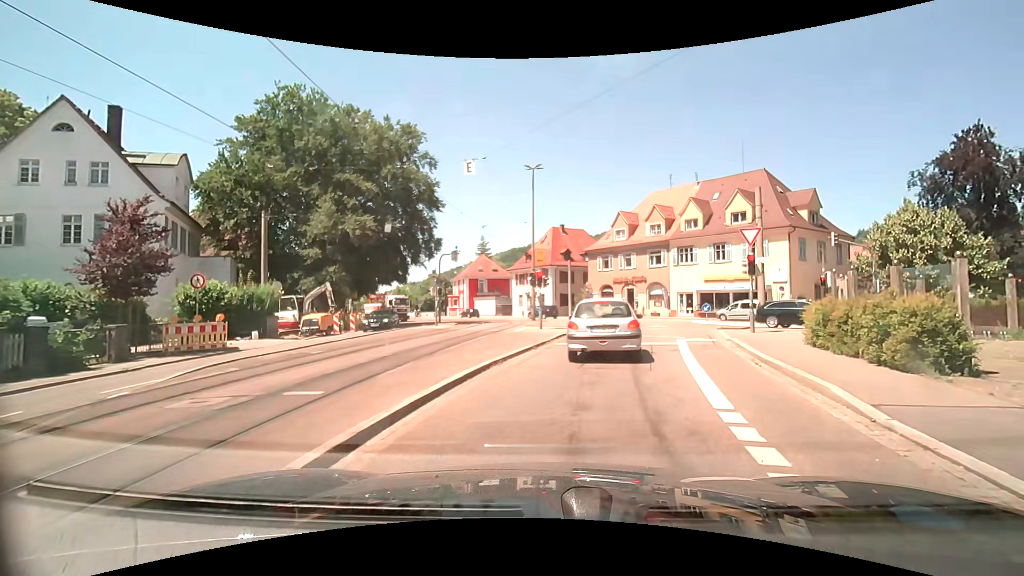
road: tertiary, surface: asphalt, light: Day
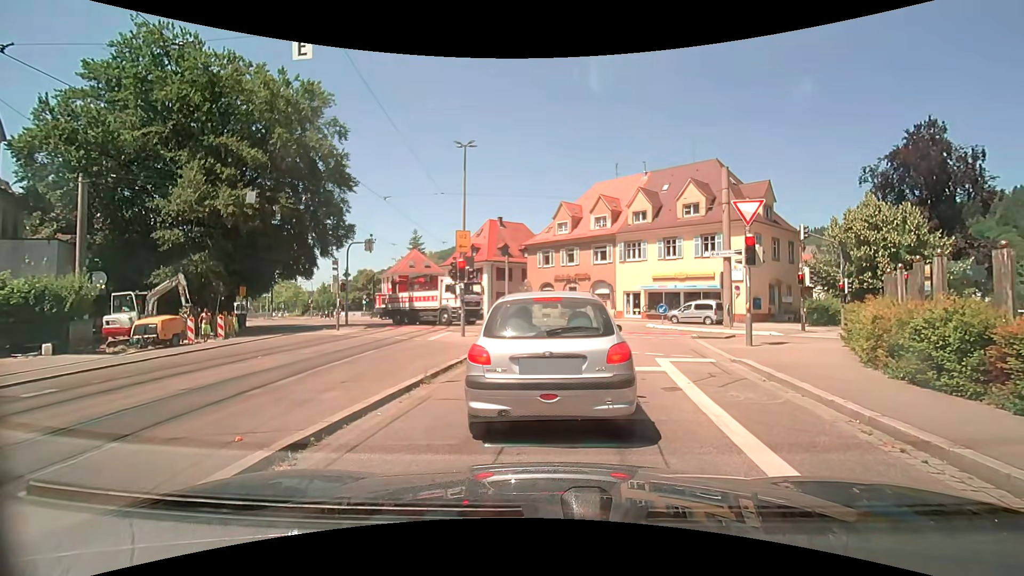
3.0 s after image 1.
(+0.3, +6.0) m; +5°
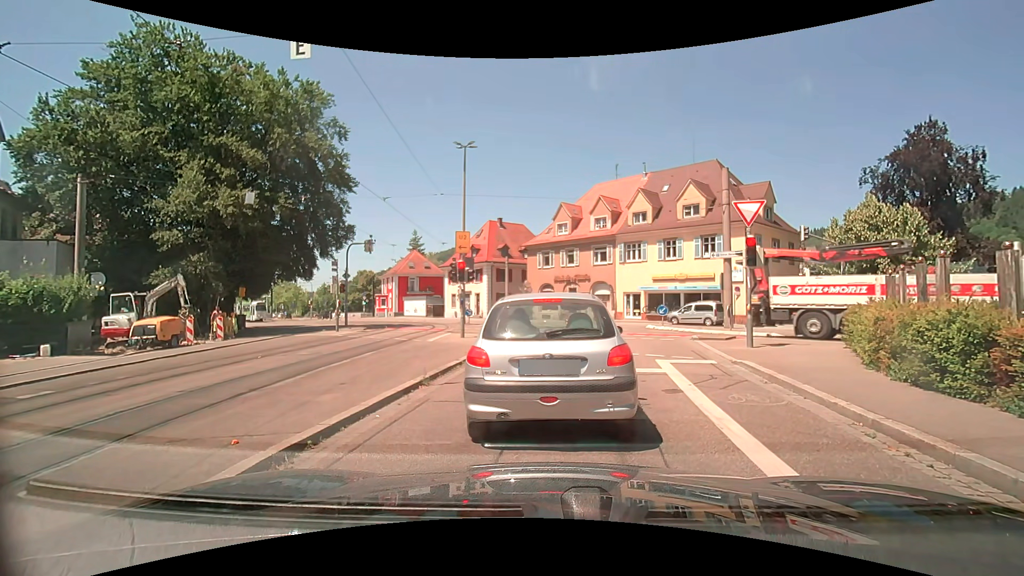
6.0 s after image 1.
(0.0, +0.2) m; 0°
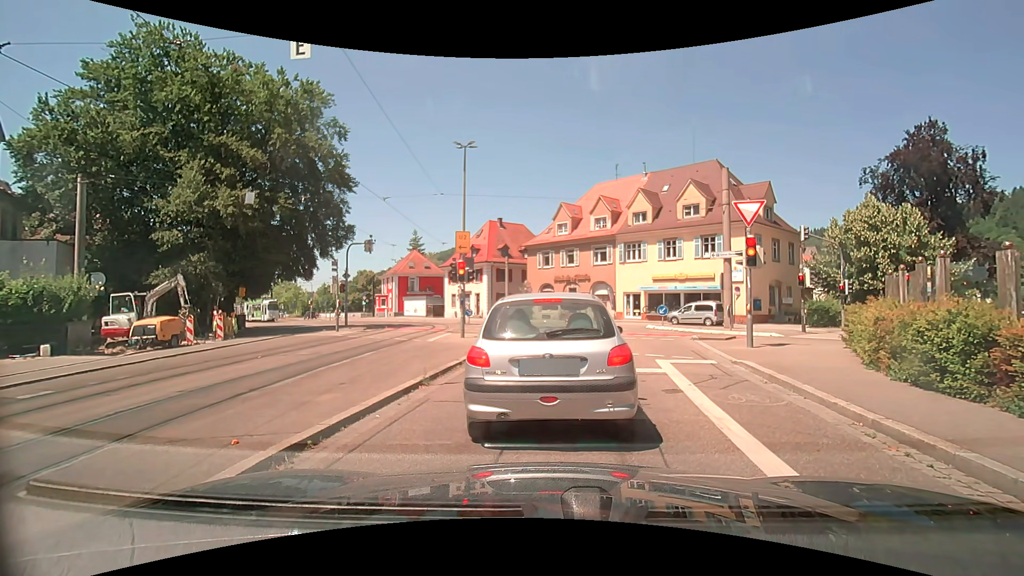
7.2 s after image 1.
(0.0, 0.0) m; 0°
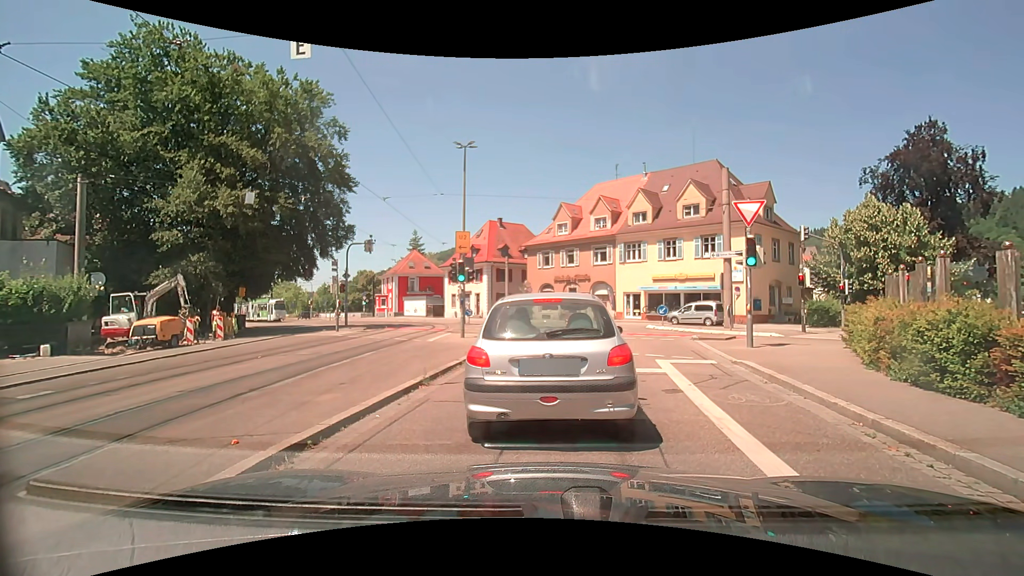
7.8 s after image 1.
(0.0, 0.0) m; 0°
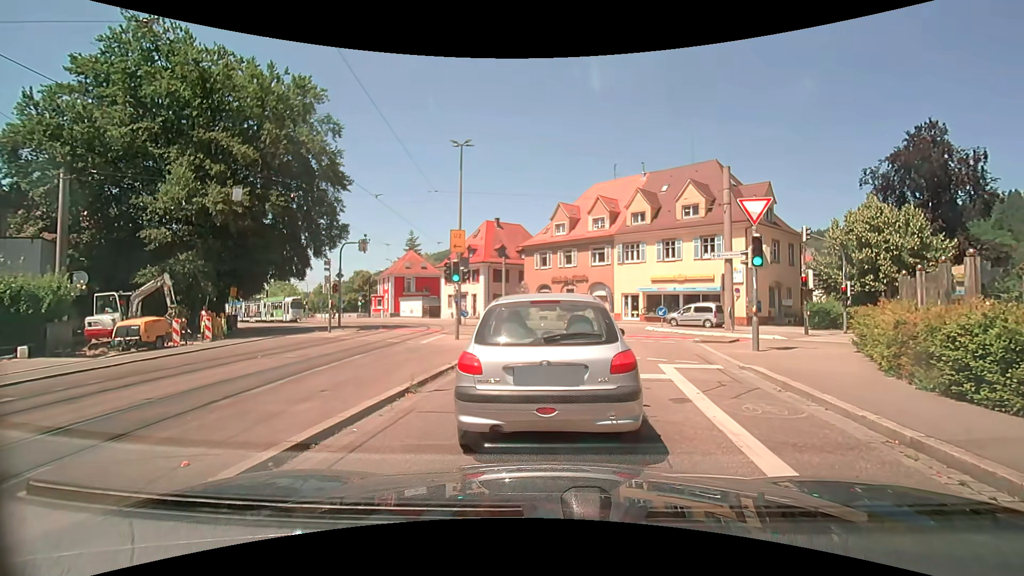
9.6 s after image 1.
(0.0, +0.6) m; 0°
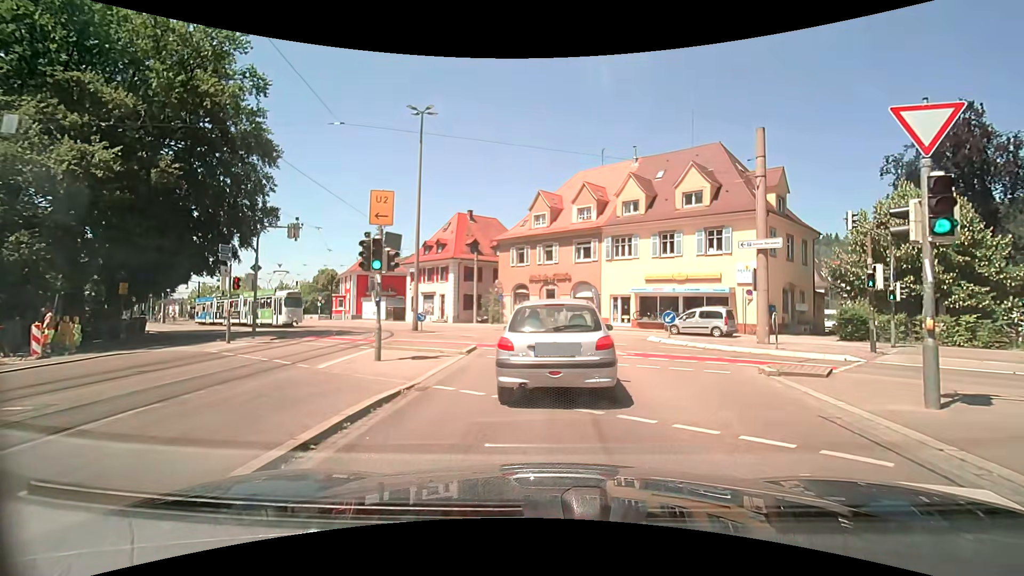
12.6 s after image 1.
(+0.3, +7.4) m; +4°
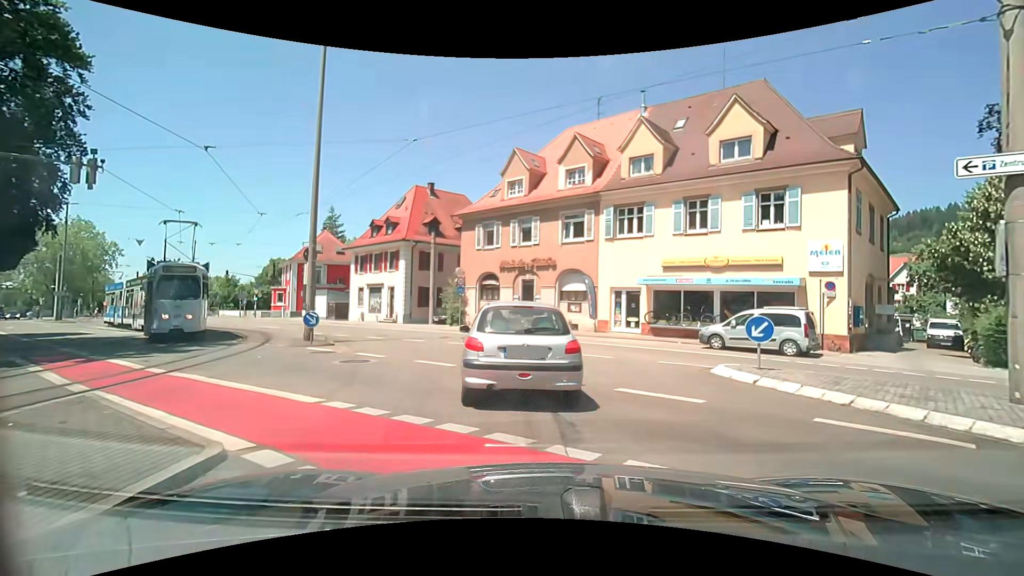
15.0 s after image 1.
(+0.3, +11.8) m; +1°
(0, +10) (-2, +20) (-7, +29) (-13, +36) (-20, +43) (-28, +50) (-35, +57) (-42, +65) (-49, +72) (-56, +79) m
